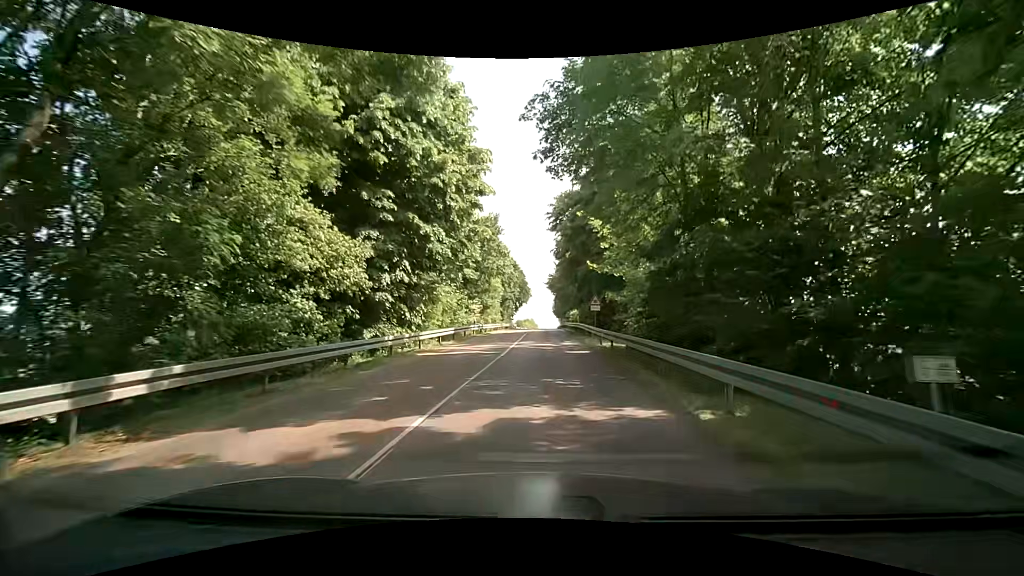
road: tertiary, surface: asphalt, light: Day
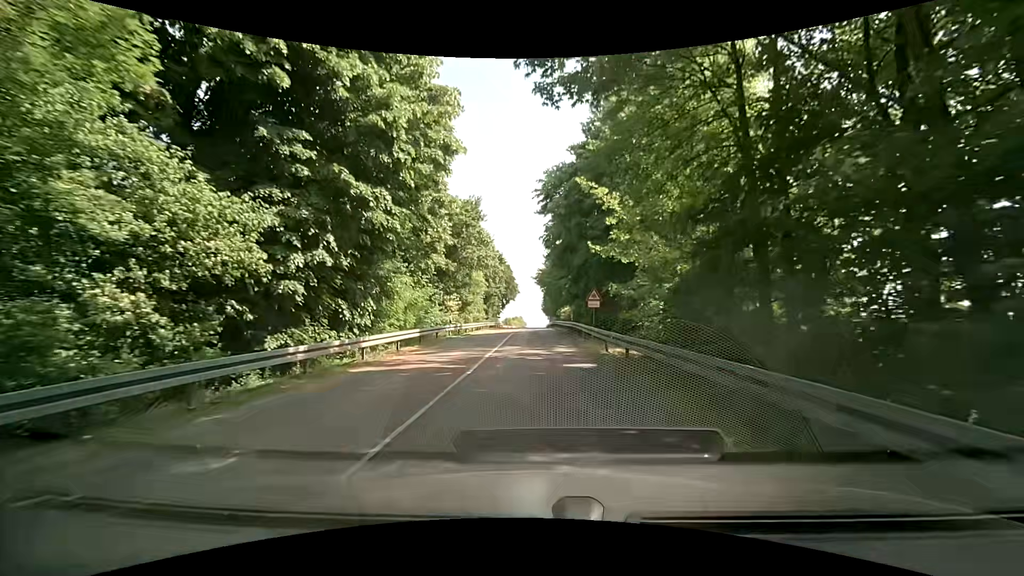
(+0.1, +5.8) m; +1°
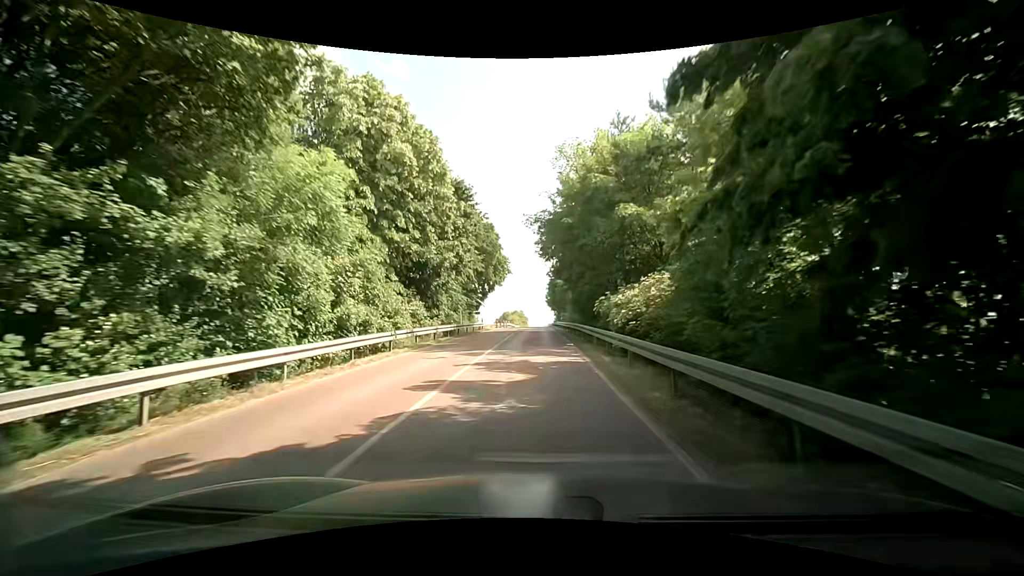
(+0.3, +33.3) m; 0°
(0, +10) (0, +20) (0, +30) (0, +40) (0, +50) (0, +60) (0, +70) (0, +80) (0, +90) (0, +100) m
